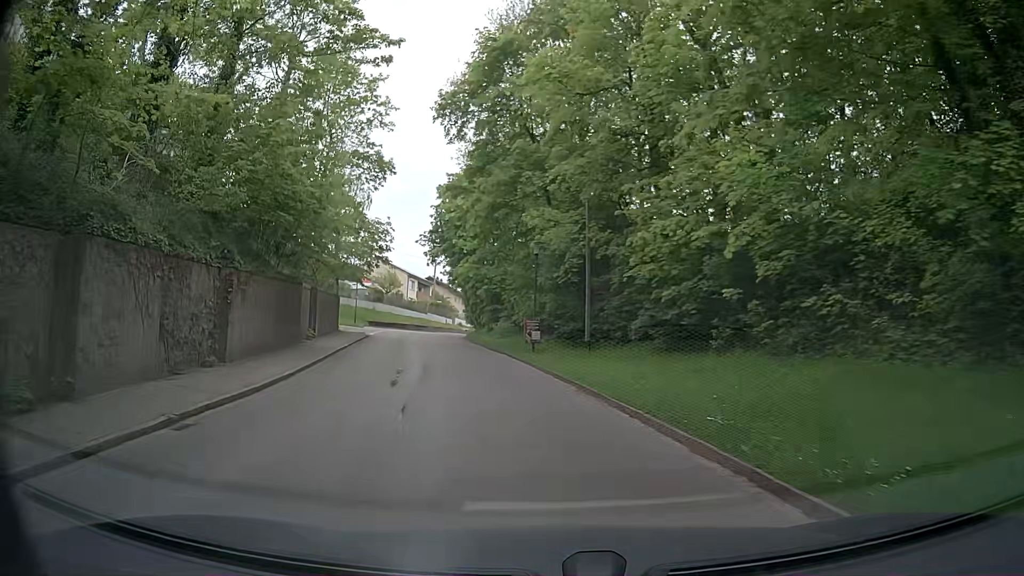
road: tertiary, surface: asphalt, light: Day
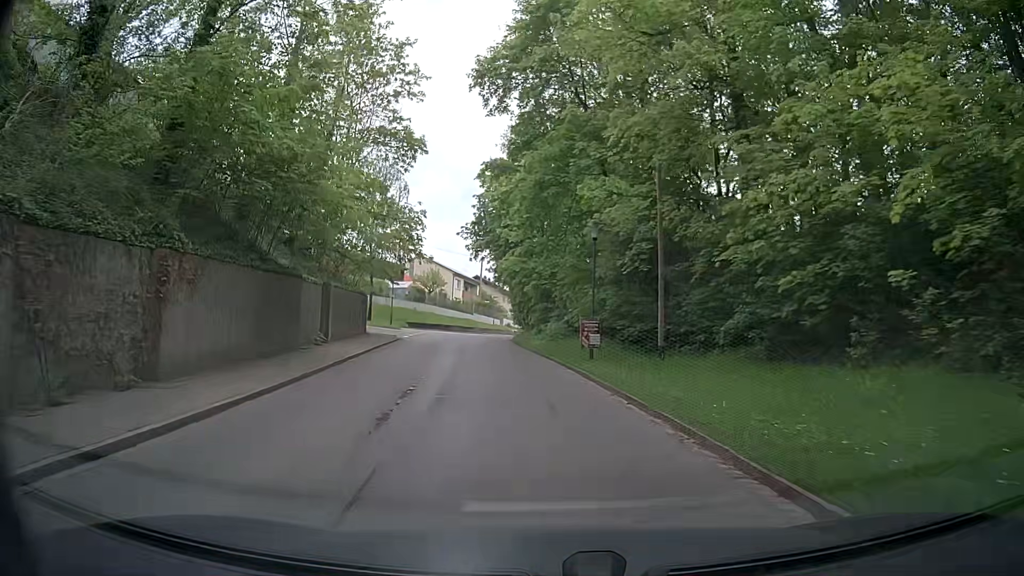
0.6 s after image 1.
(-0.3, +5.3) m; -4°
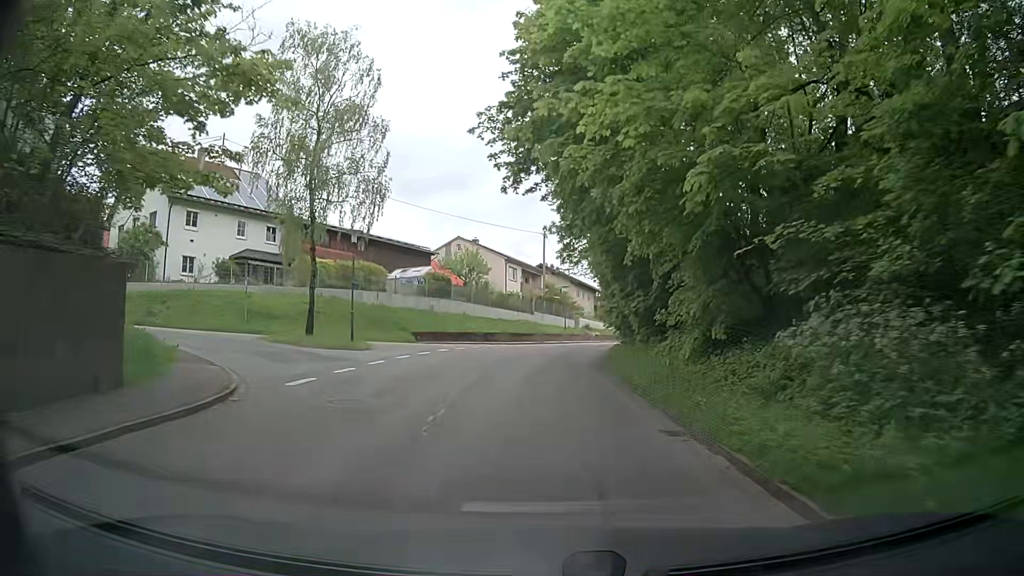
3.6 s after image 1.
(-2.5, +28.6) m; -8°
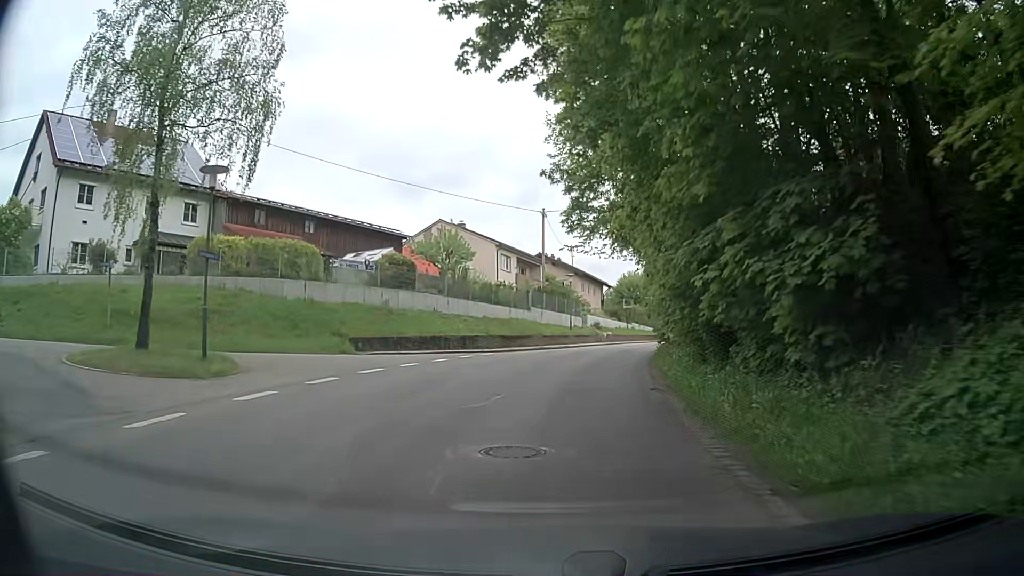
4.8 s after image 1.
(0.0, +12.3) m; 0°
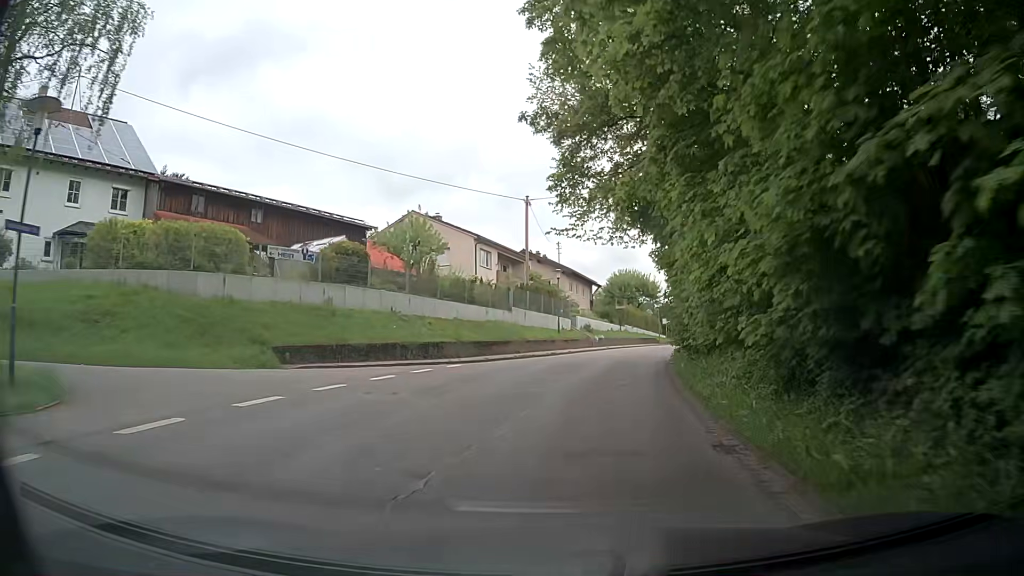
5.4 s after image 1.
(+0.1, +6.3) m; +1°
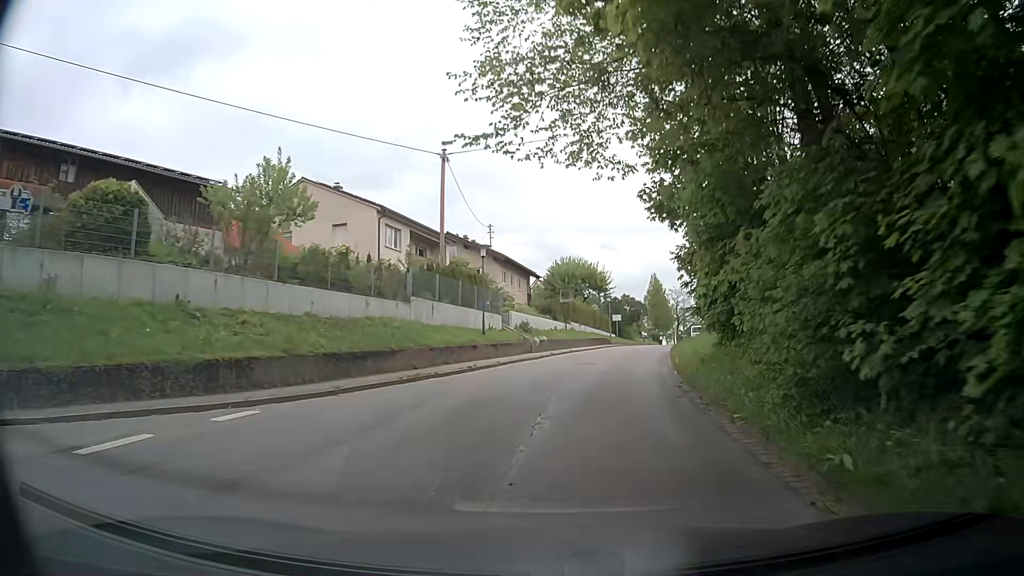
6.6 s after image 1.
(+0.5, +12.5) m; +5°
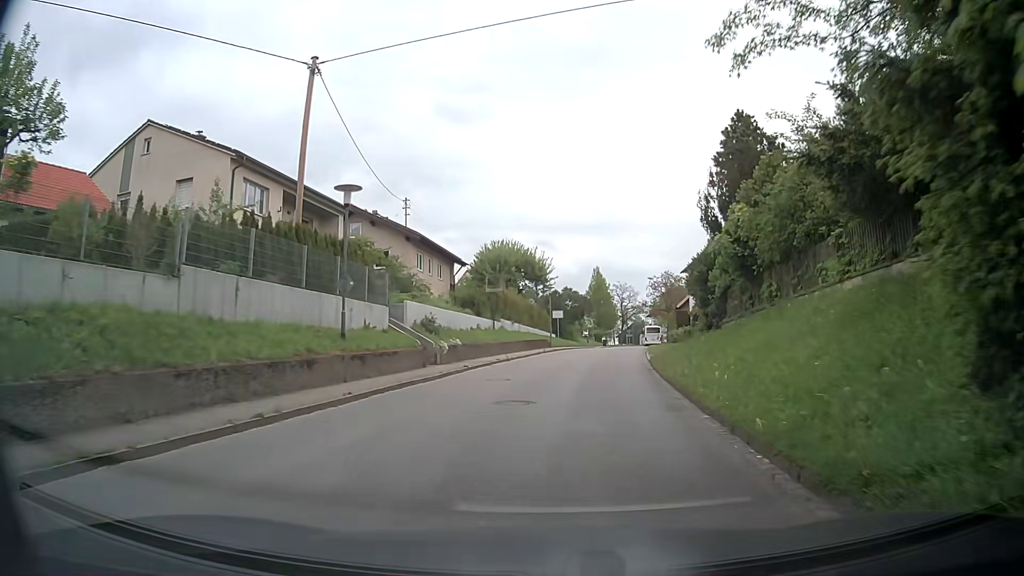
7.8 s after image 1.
(+0.7, +12.4) m; +6°
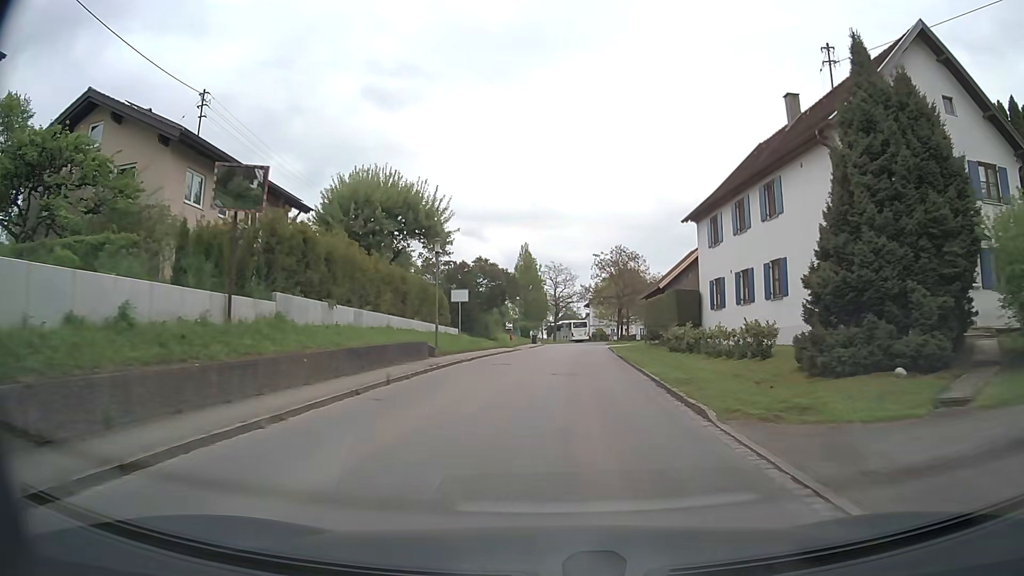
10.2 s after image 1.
(+1.8, +25.2) m; +7°
